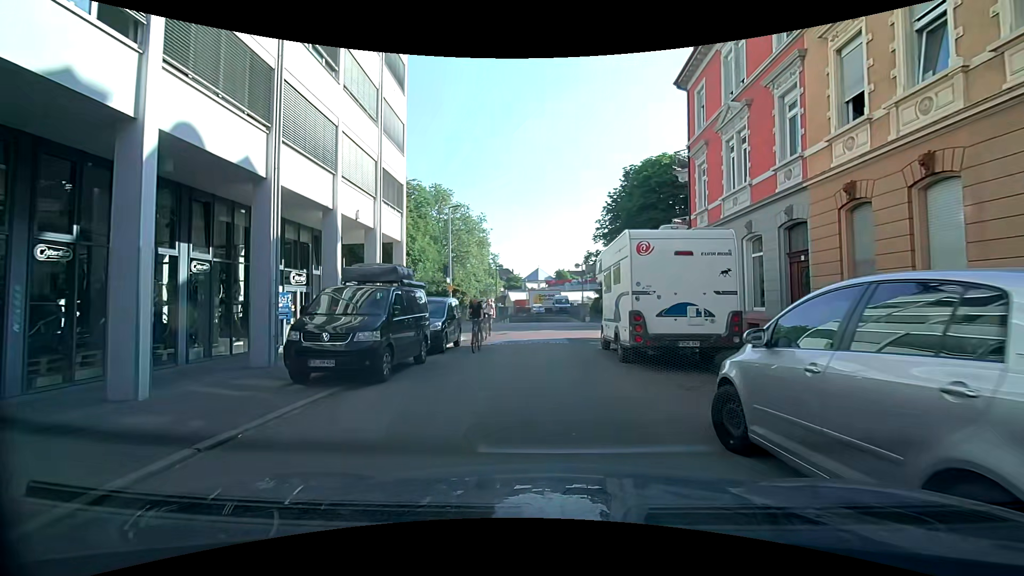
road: residential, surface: asphalt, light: Day
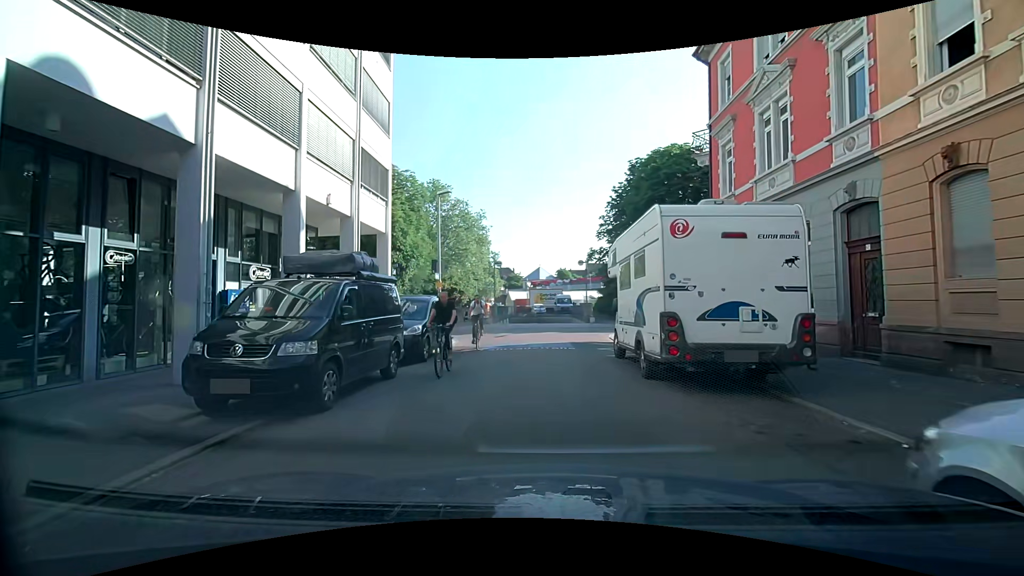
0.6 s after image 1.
(-0.1, +2.6) m; -2°
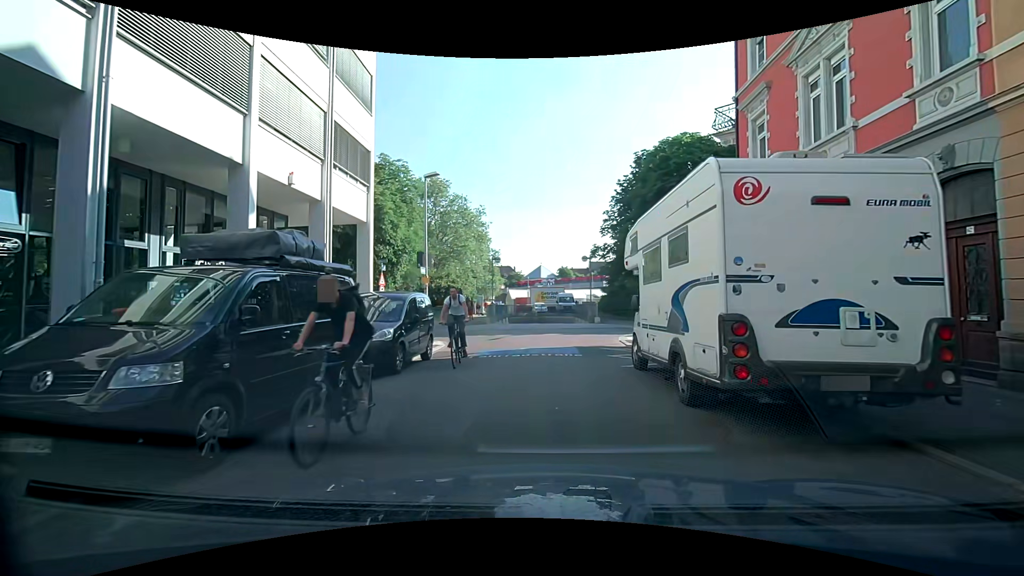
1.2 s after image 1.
(-0.1, +2.5) m; -2°
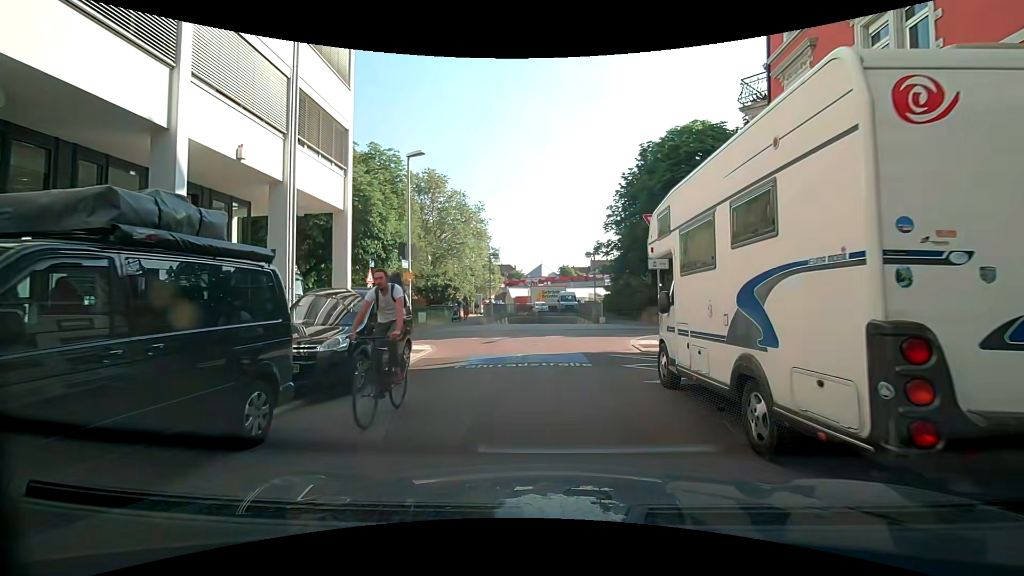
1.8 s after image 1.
(+0.1, +2.3) m; +2°
